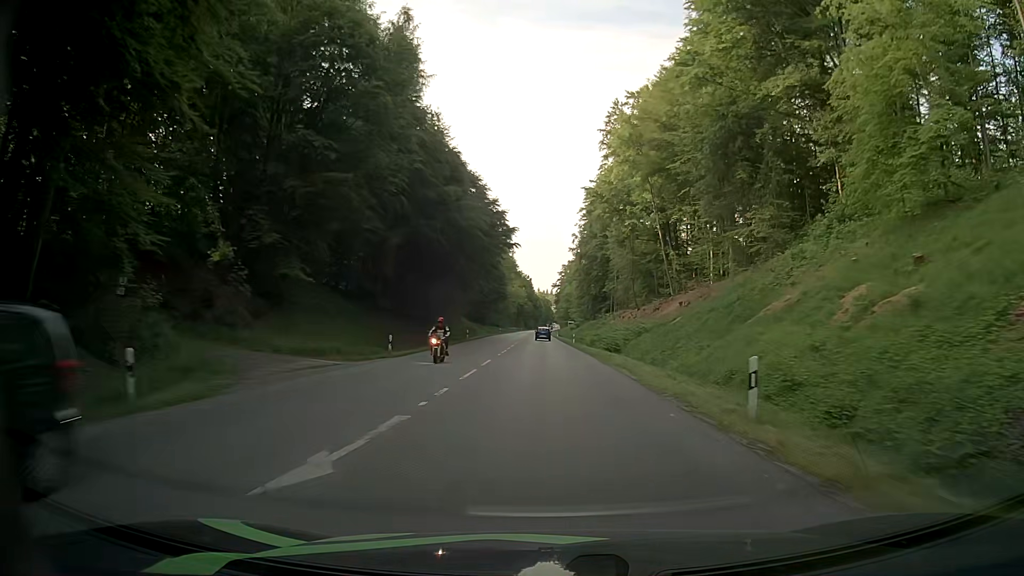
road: secondary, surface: asphalt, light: Day
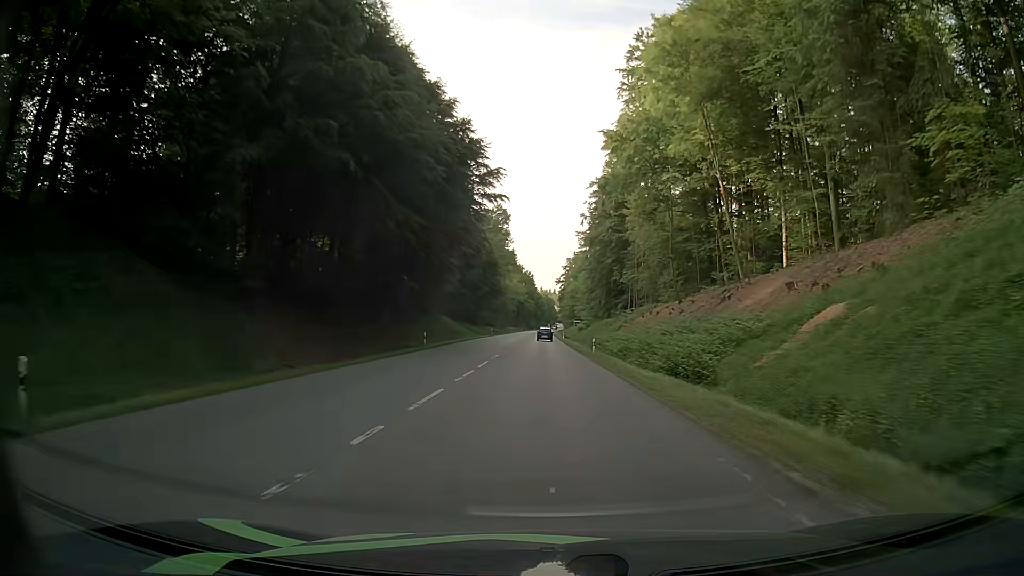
(-0.2, +24.6) m; -1°
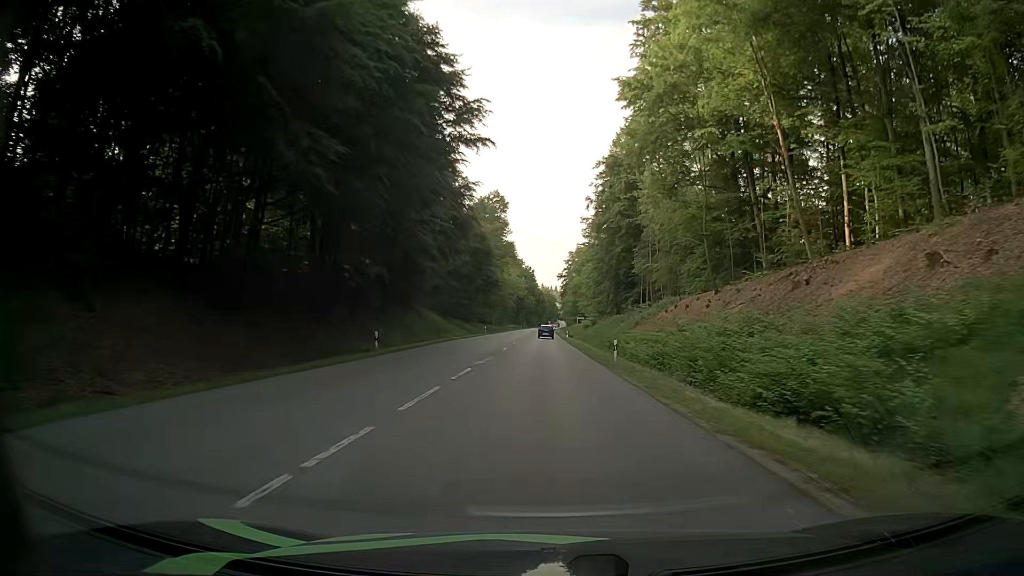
(0.0, +12.4) m; 0°
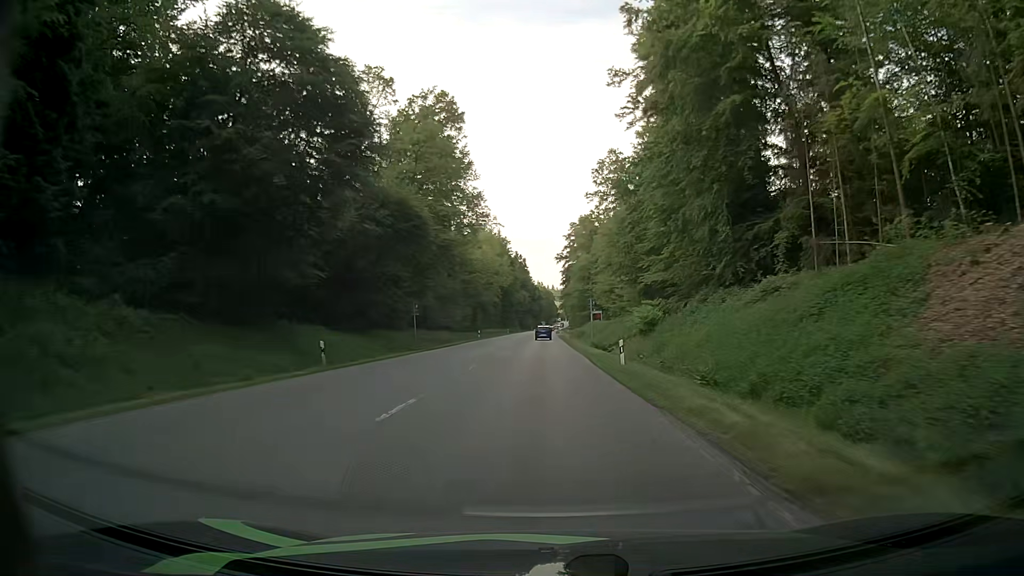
(-0.1, +62.6) m; 0°
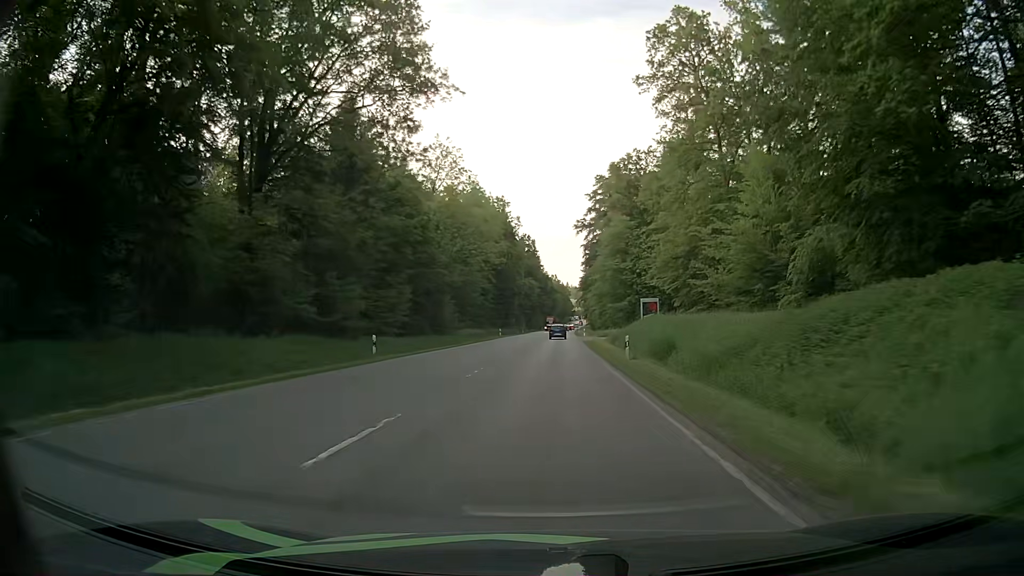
(+0.1, +50.3) m; -1°
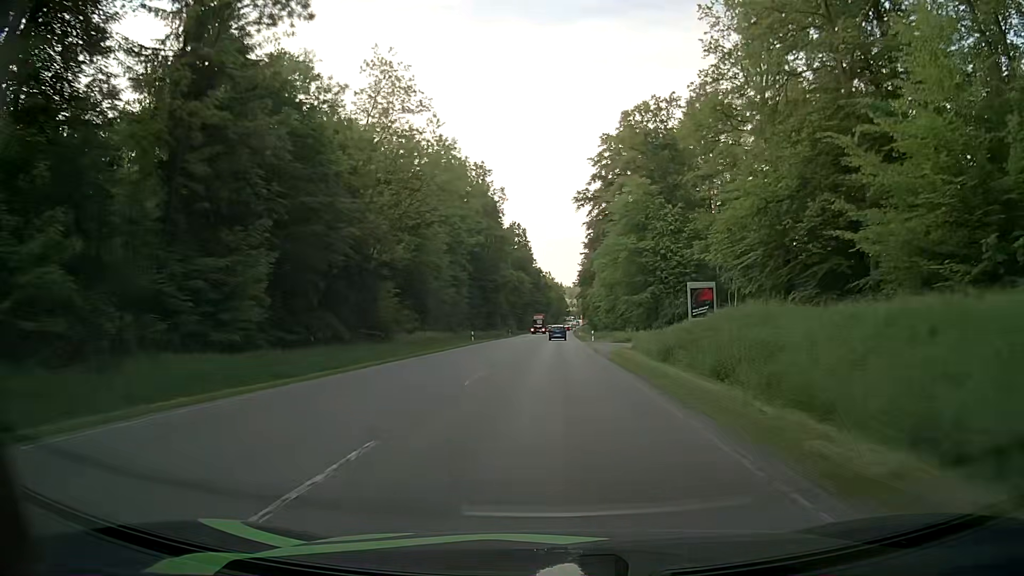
(-0.1, +25.0) m; 0°
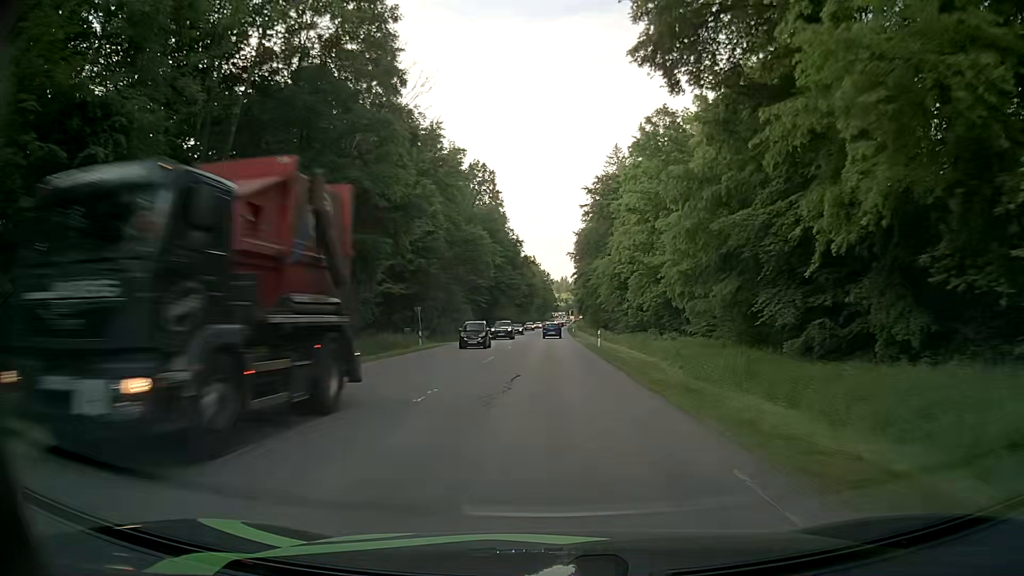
(+1.1, +62.0) m; +1°
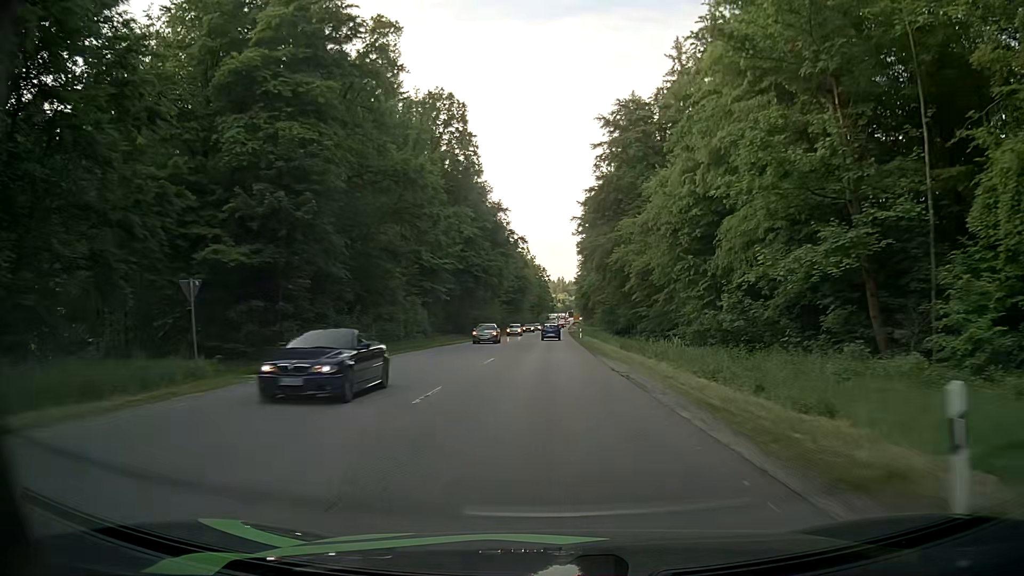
(+0.2, +35.7) m; +1°
(0, +10) (0, +20) (0, +30) (0, +40) (0, +50) (0, +60) (0, +70) (0, +80) (+1, +90) (+1, +100) m
